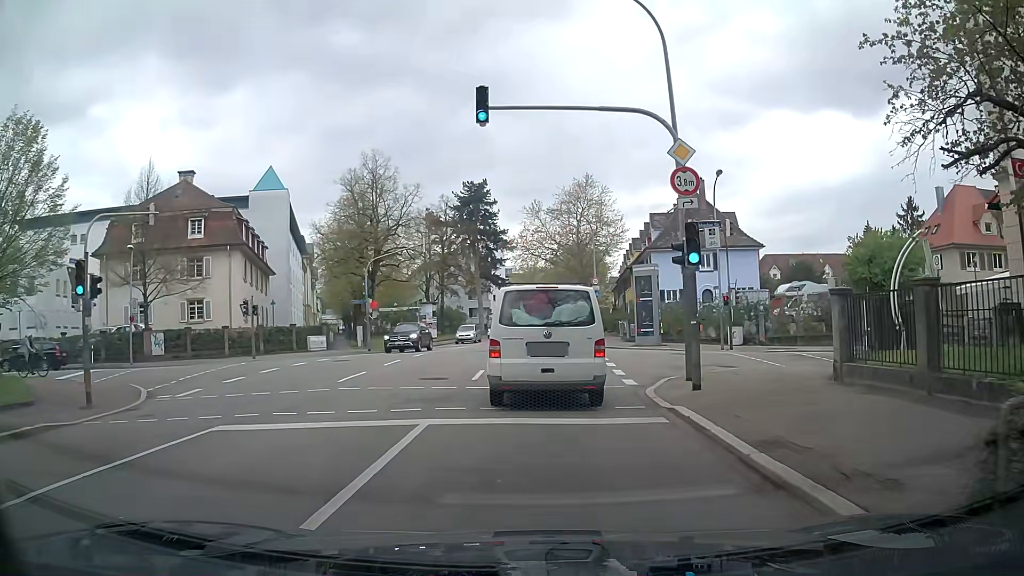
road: secondary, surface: asphalt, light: Day
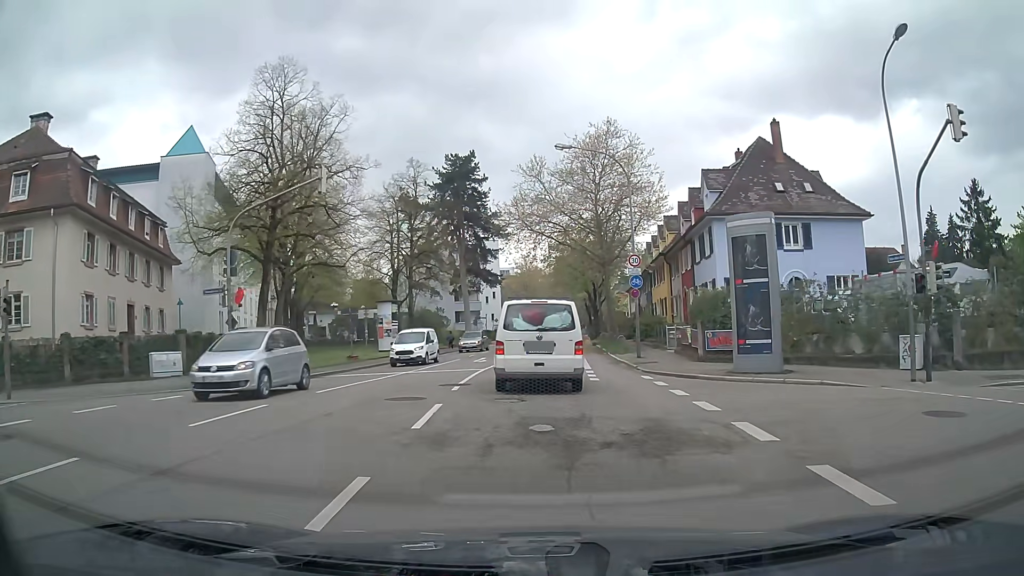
(+0.5, +19.9) m; +1°
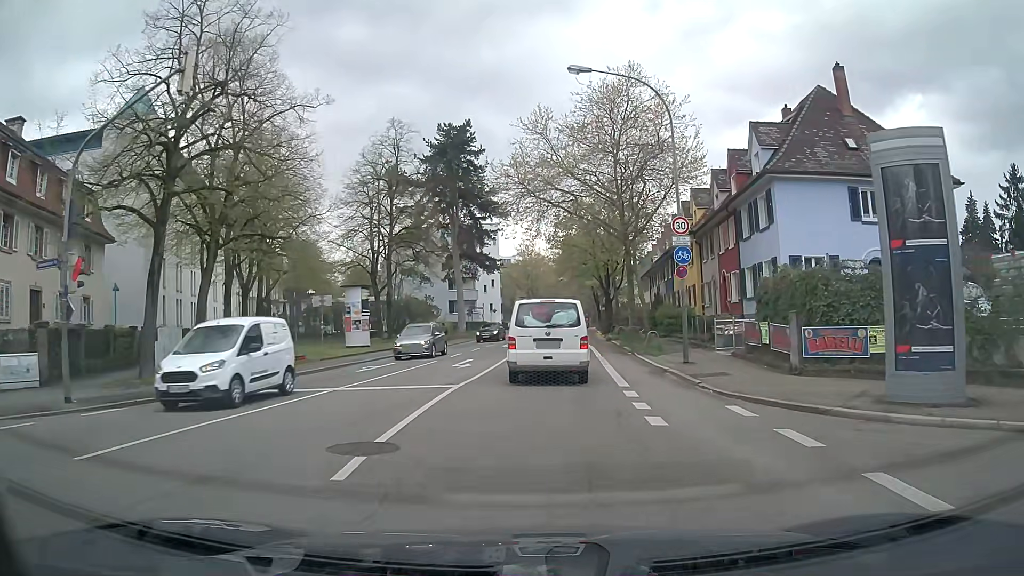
(0.0, +9.3) m; 0°
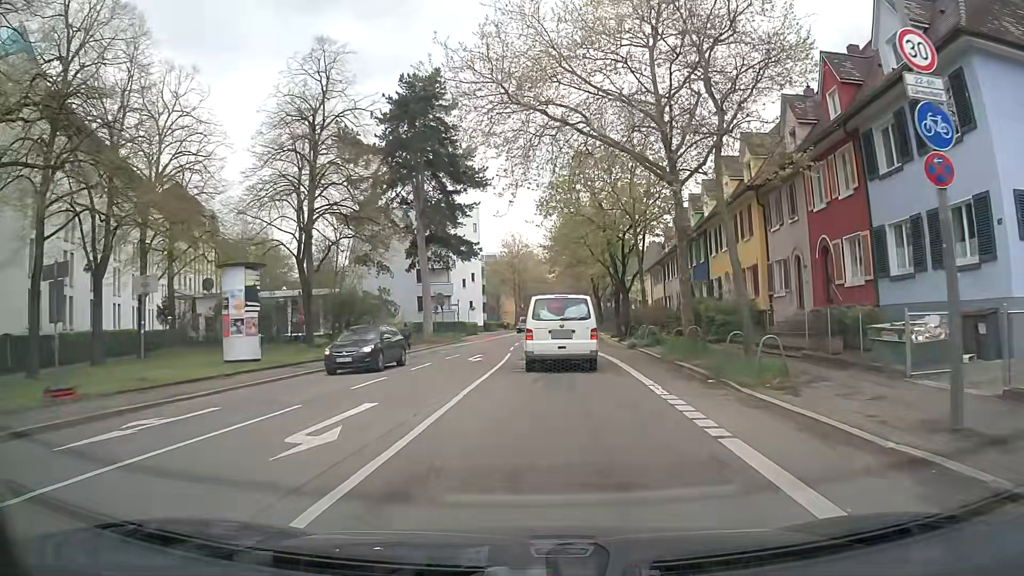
(0.0, +15.3) m; 0°
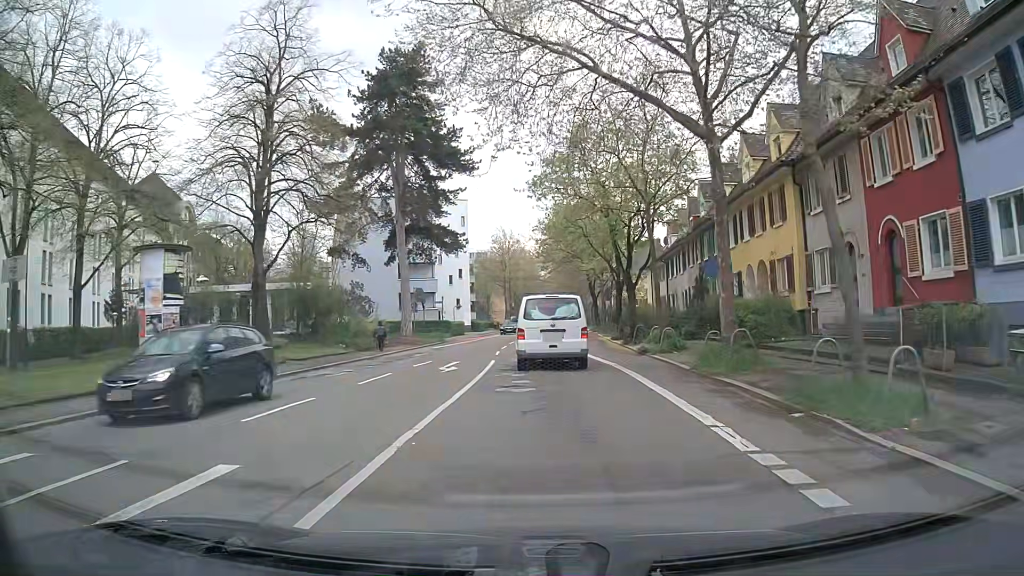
(0.0, +5.5) m; +1°
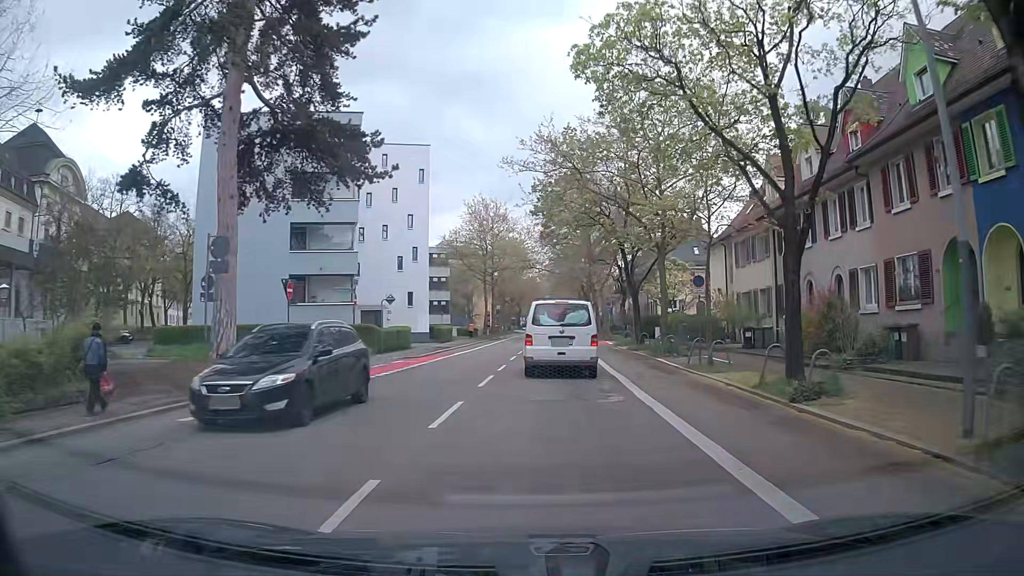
(-0.3, +28.7) m; +1°
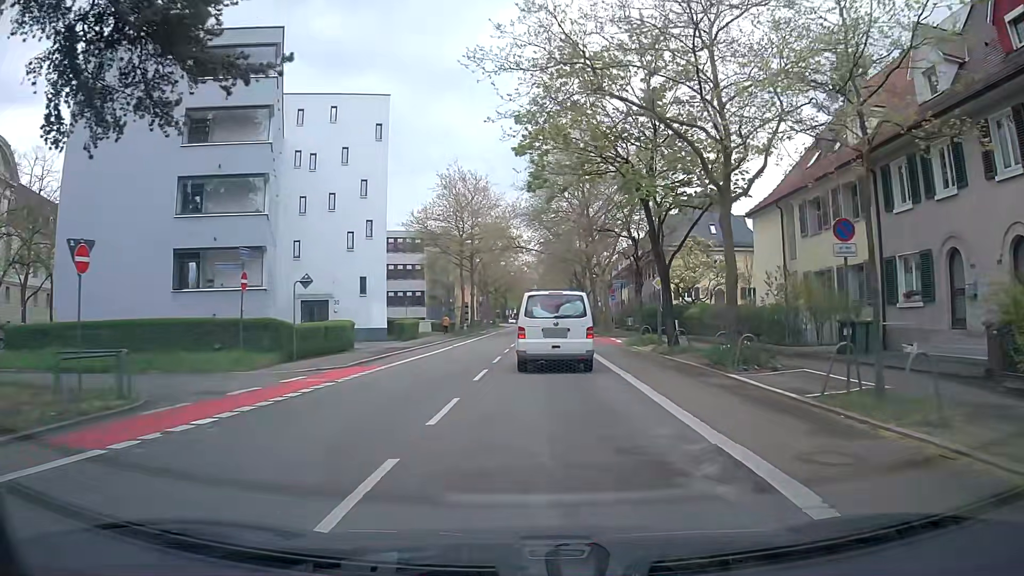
(+0.1, +11.6) m; +1°
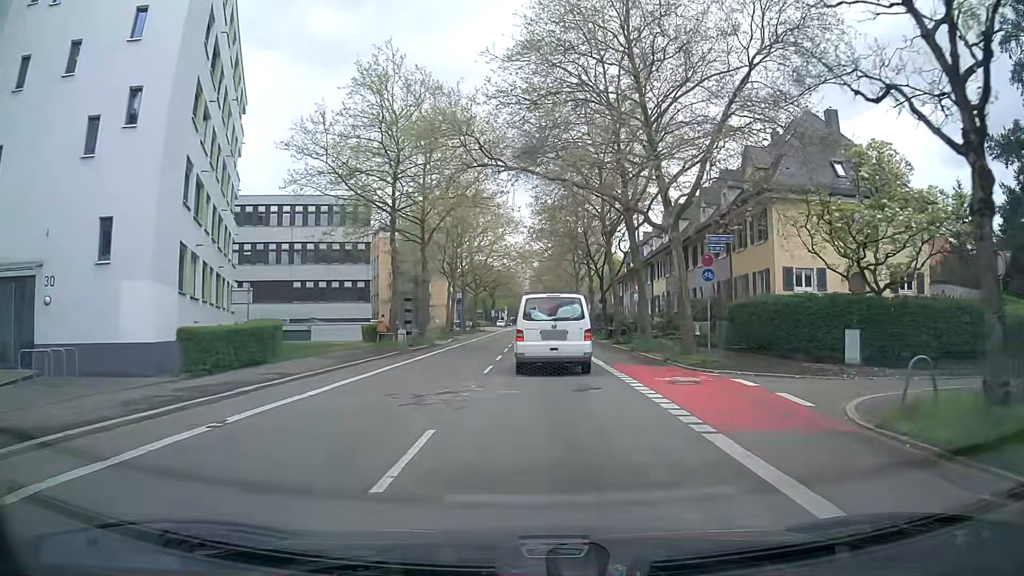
(0.0, +27.3) m; 0°
(0, +10) (0, +20) (0, +30) (0, +40) (+1, +50) (+1, +60) (+1, +70) (+1, +80) (+1, +90) (+1, +100) m
